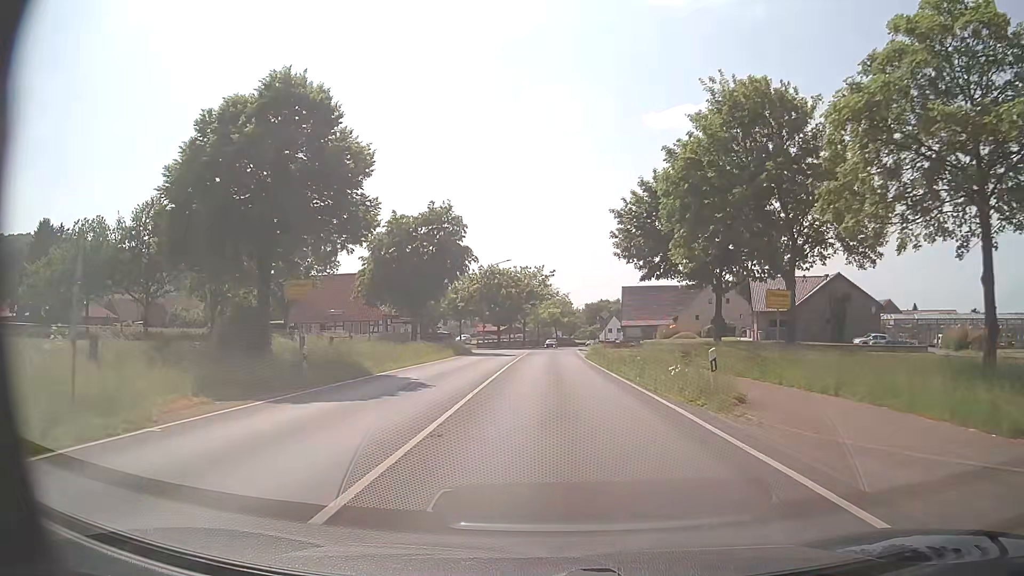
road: primary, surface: asphalt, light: Day
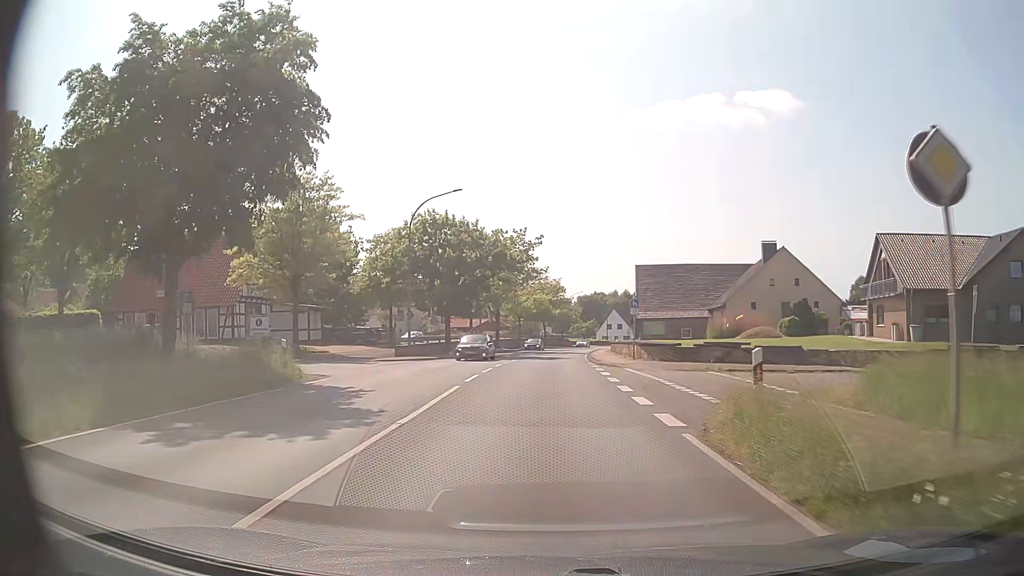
(+0.4, +35.9) m; +1°
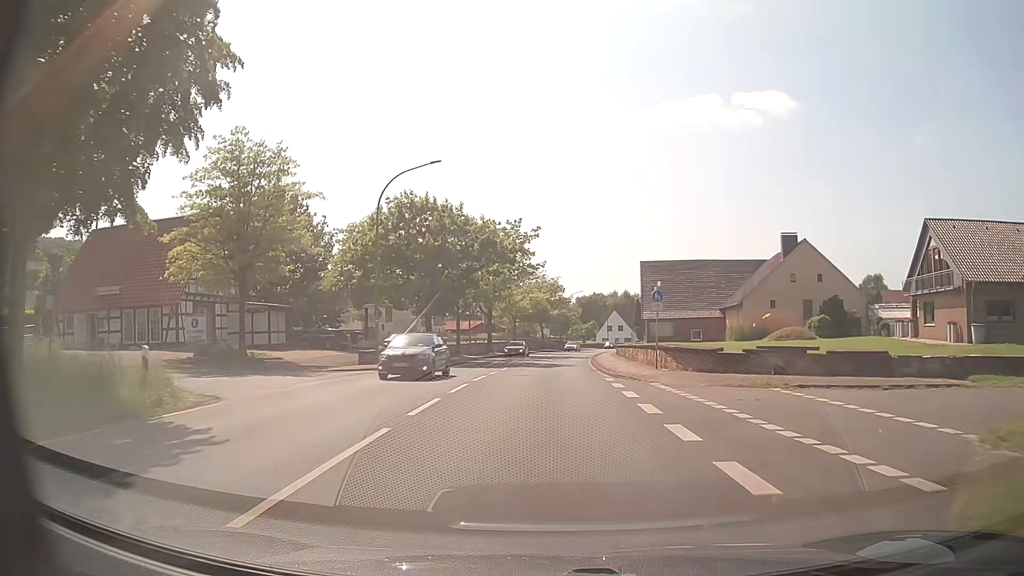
(0.0, +7.3) m; 0°
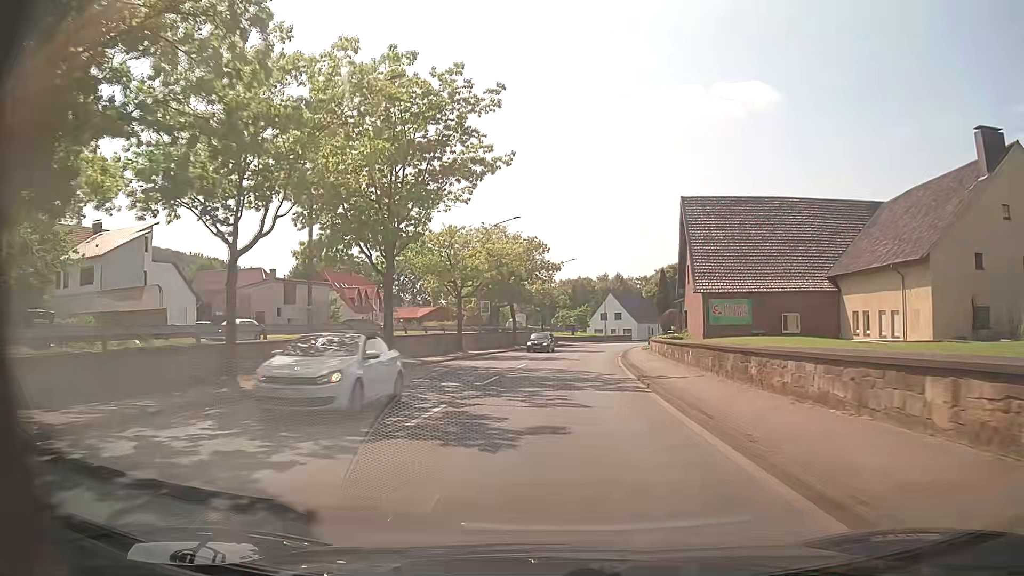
(+0.3, +37.1) m; +1°
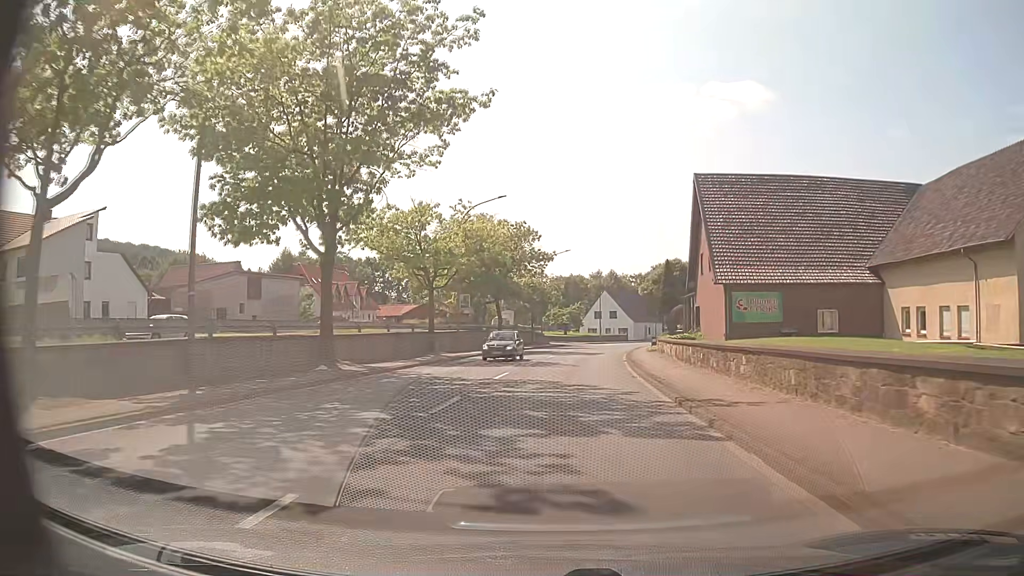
(+0.1, +7.5) m; +1°
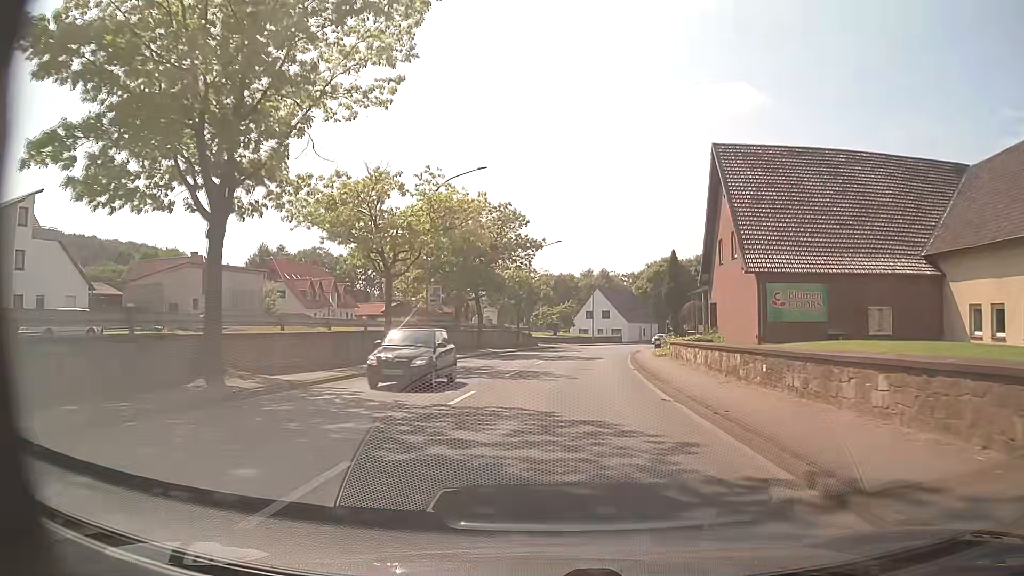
(0.0, +7.6) m; +1°
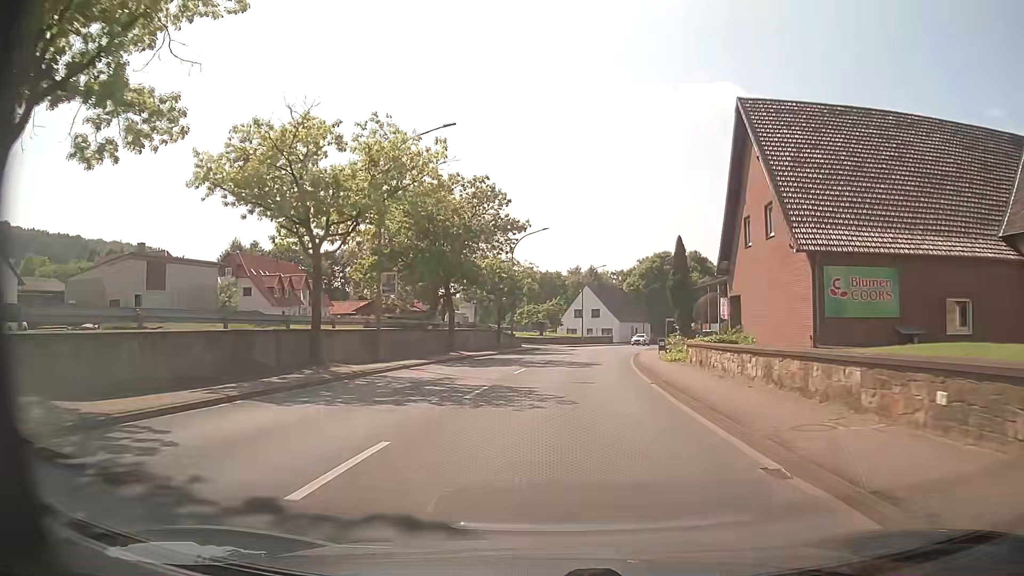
(+0.1, +7.6) m; +1°
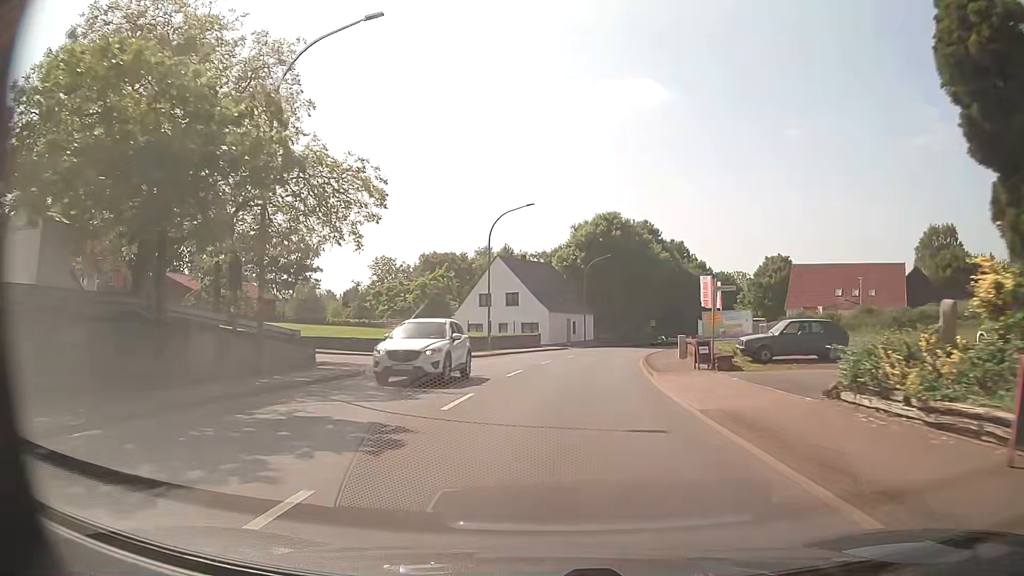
(+2.2, +38.6) m; +6°
(0, +10) (+1, +20) (+2, +30) (+3, +40) (+5, +50) (+8, +59) (+11, +69) (+15, +78) (+19, +87) (+23, +96) m
